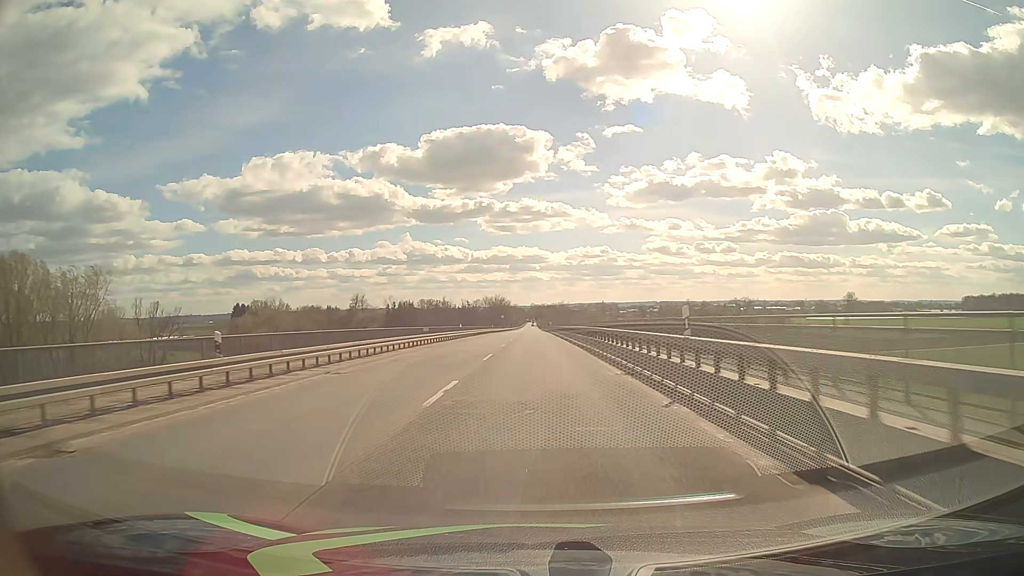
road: primary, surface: asphalt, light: Day
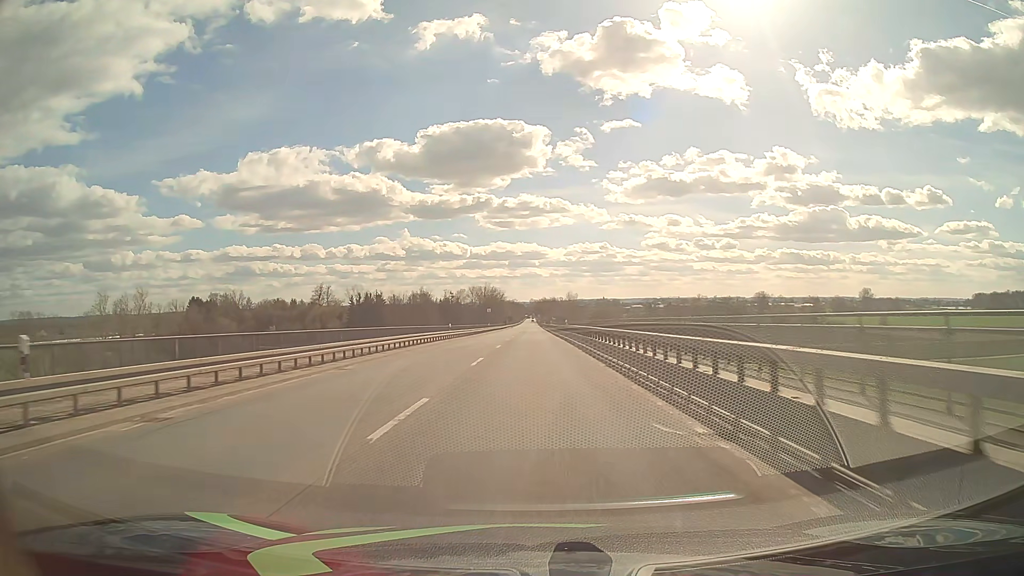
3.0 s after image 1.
(+0.1, +54.1) m; 0°
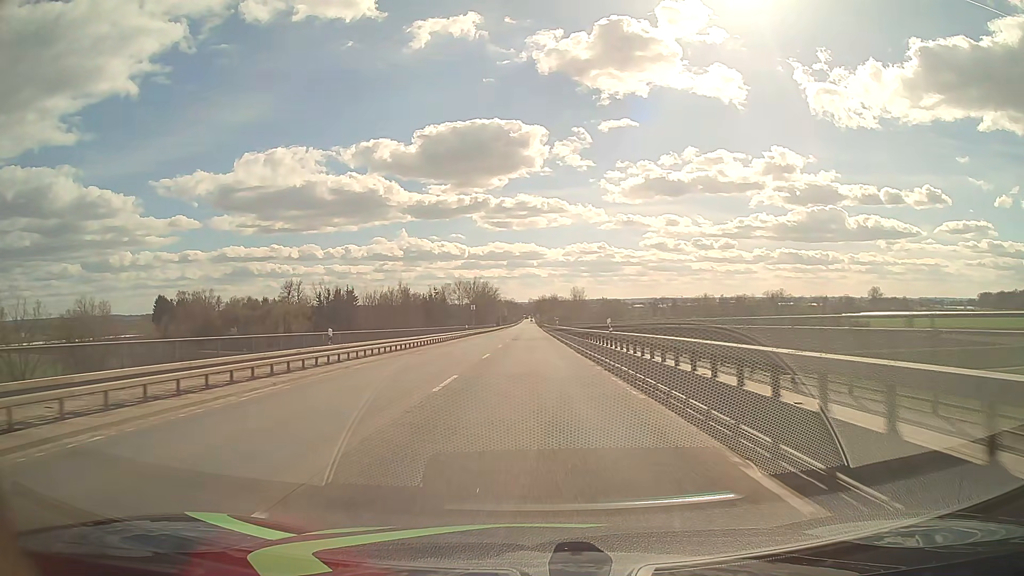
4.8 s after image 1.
(+0.1, +32.4) m; 0°
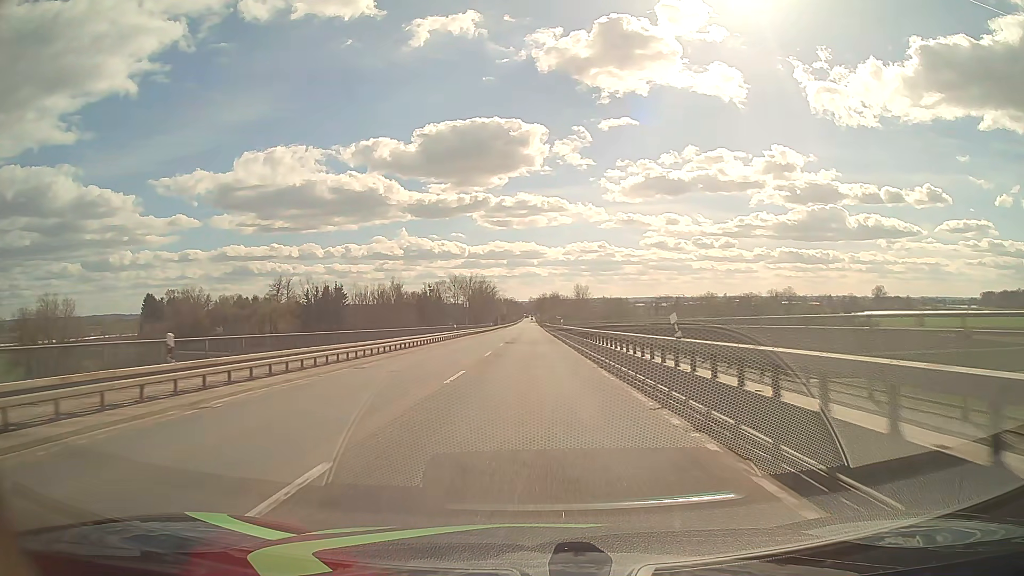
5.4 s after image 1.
(0.0, +10.8) m; 0°
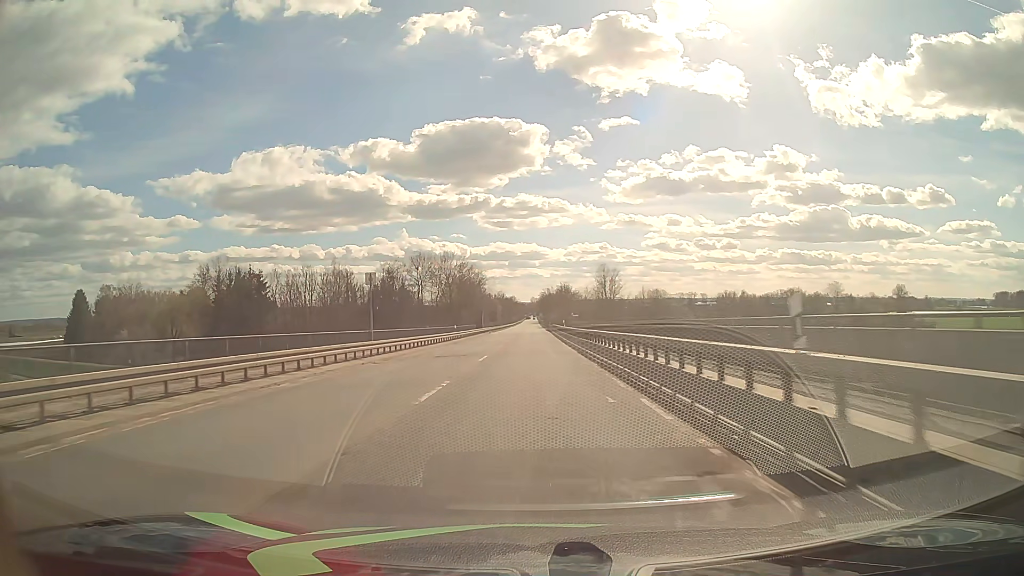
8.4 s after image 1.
(-0.1, +54.0) m; 0°
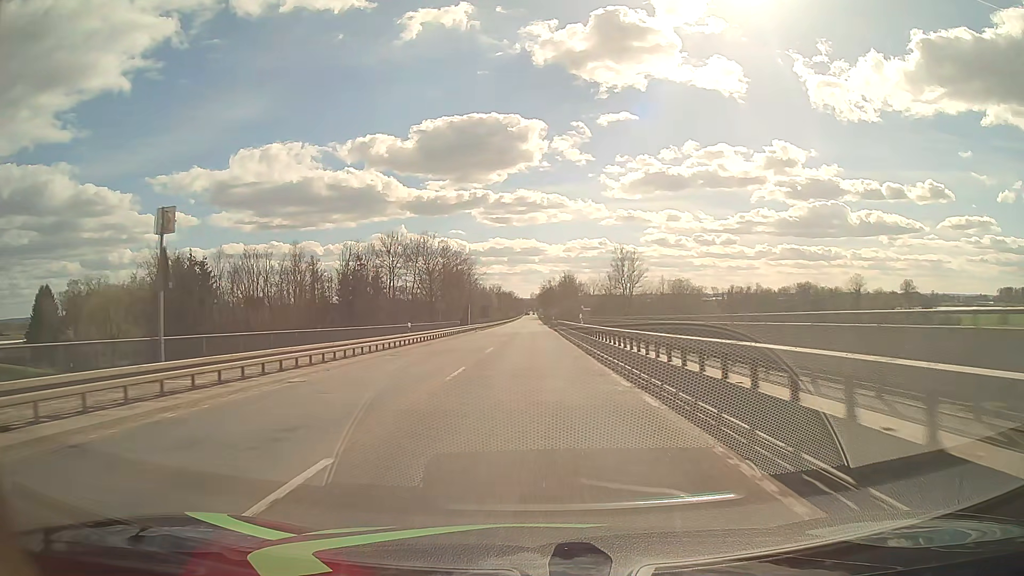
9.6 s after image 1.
(0.0, +21.6) m; 0°
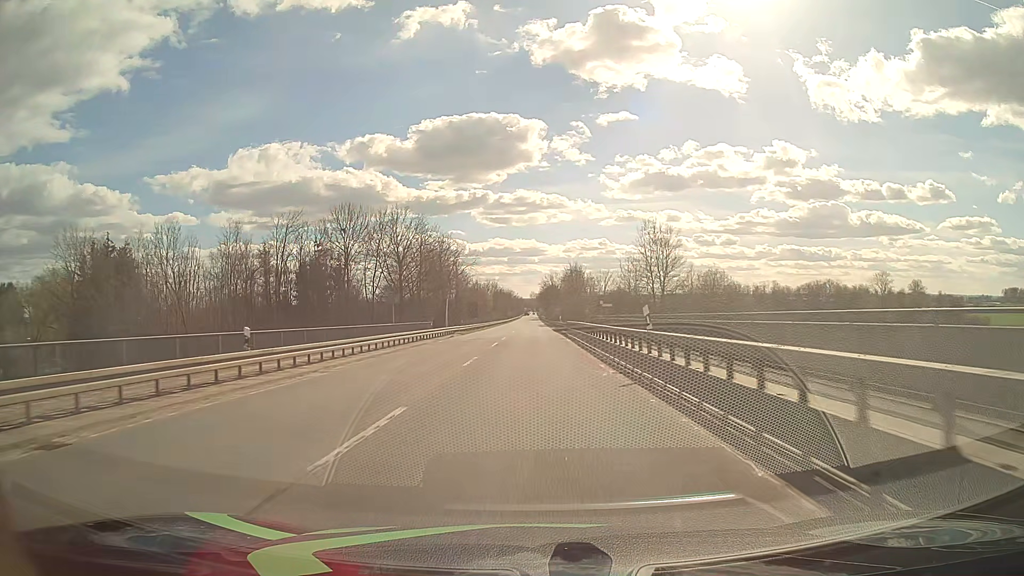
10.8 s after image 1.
(0.0, +21.6) m; 0°
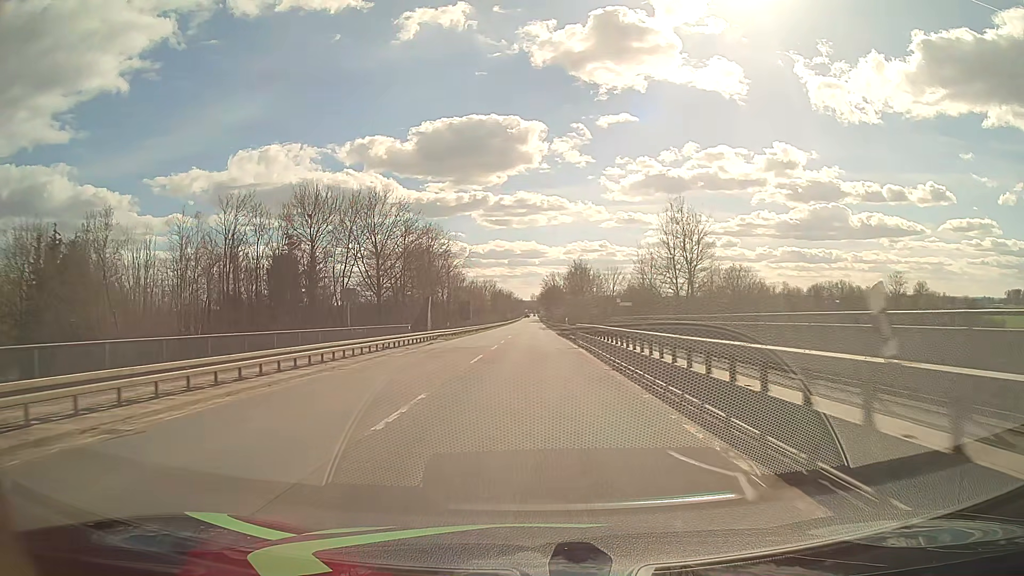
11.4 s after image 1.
(0.0, +10.8) m; 0°
(0, +10) (0, +20) (0, +30) (0, +40) (0, +50) (0, +60) (0, +70) (0, +80) (0, +90) (0, +100) m
